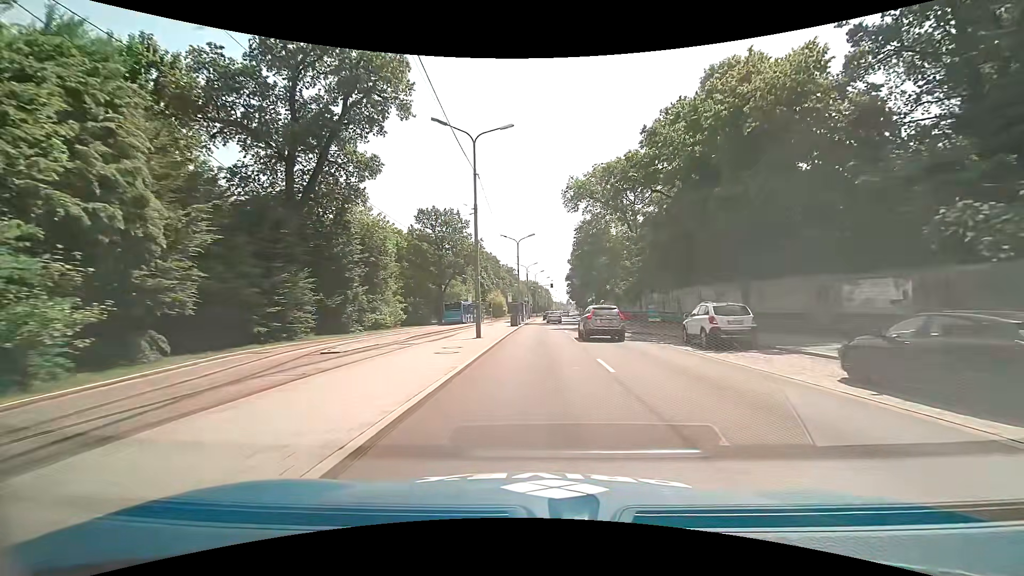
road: primary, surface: asphalt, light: Day
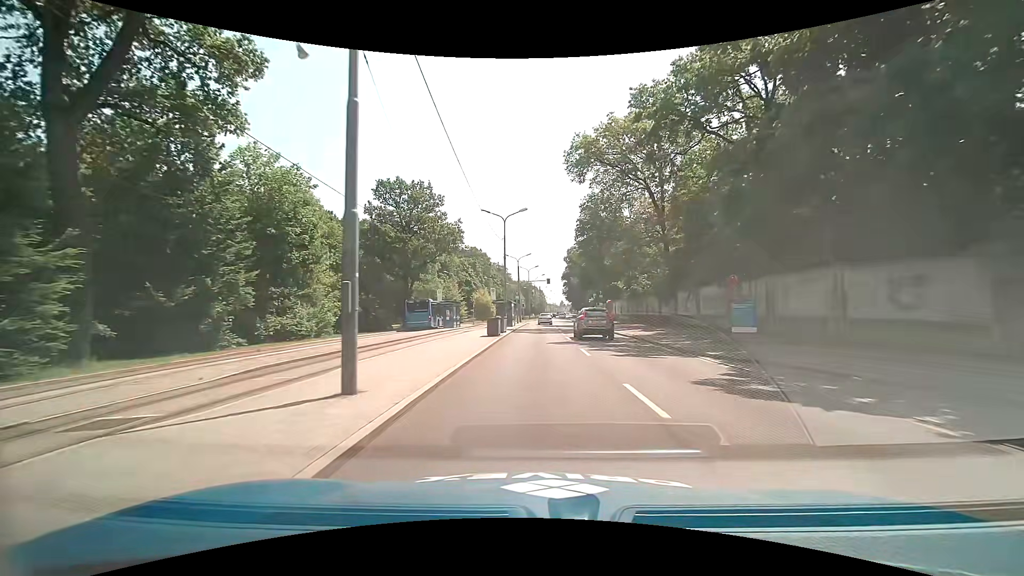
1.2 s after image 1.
(+0.2, +16.0) m; +1°
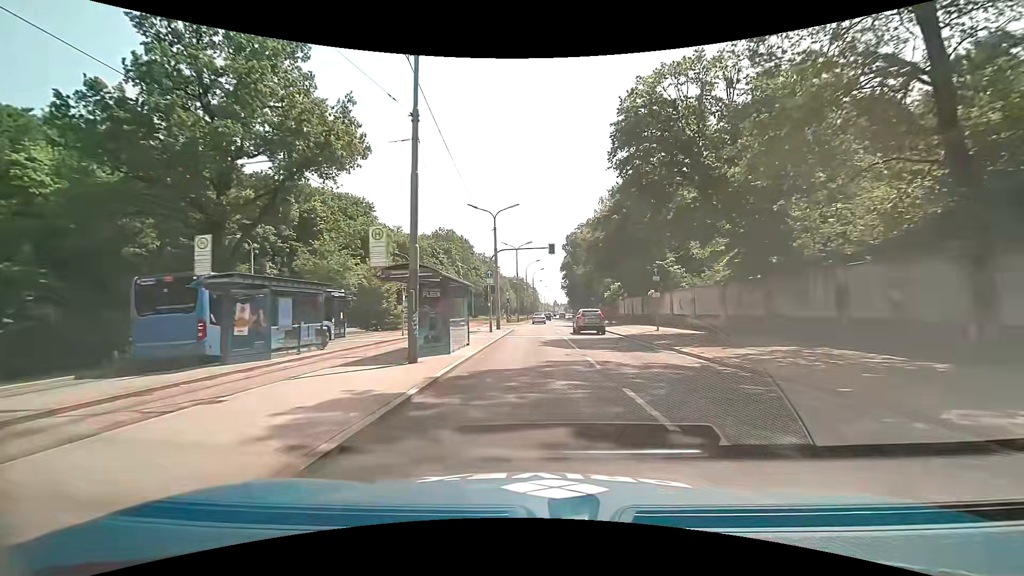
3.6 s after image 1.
(+0.3, +32.5) m; +1°
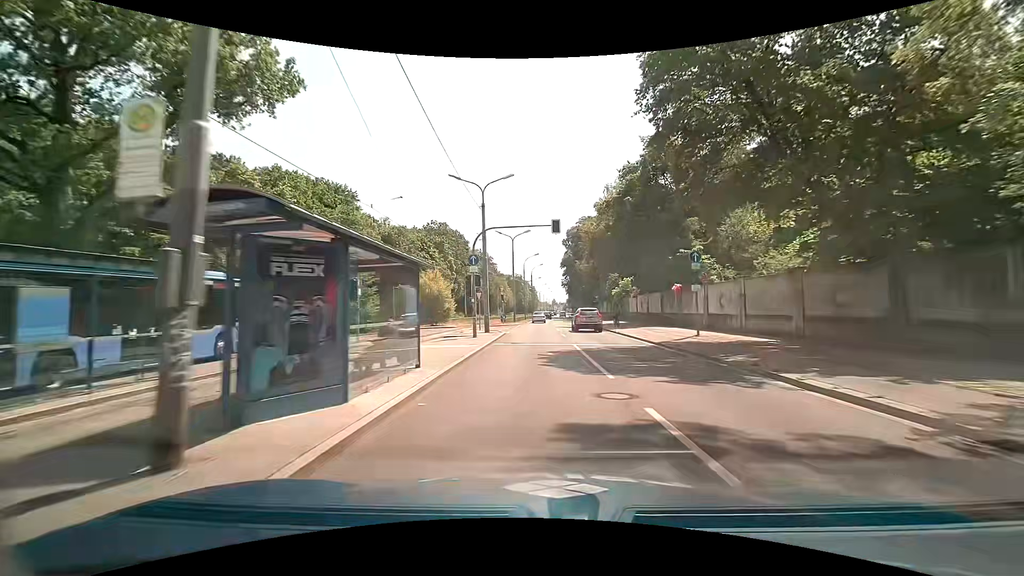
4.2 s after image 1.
(0.0, +8.2) m; +1°
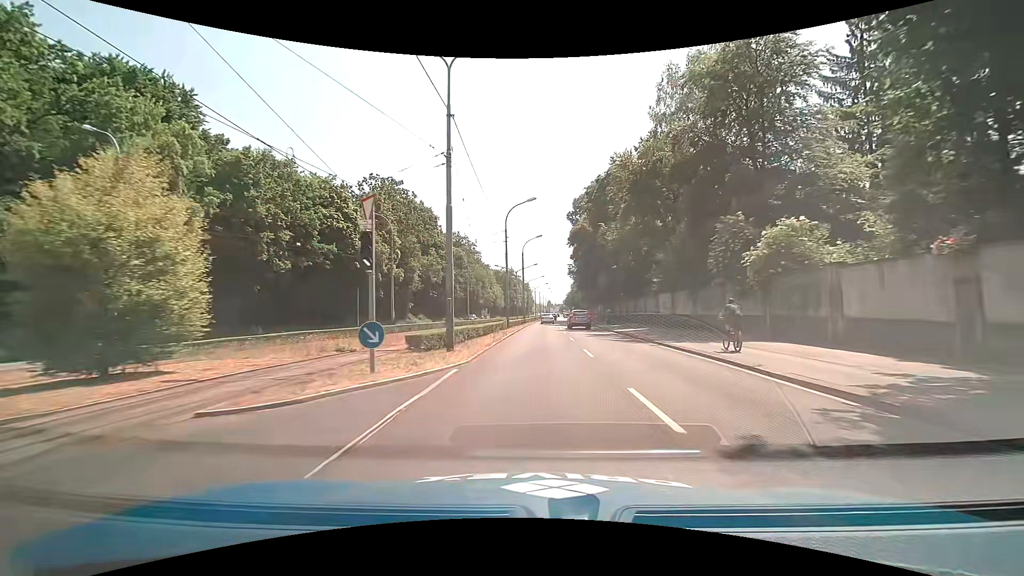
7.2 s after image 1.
(0.0, +41.0) m; 0°
